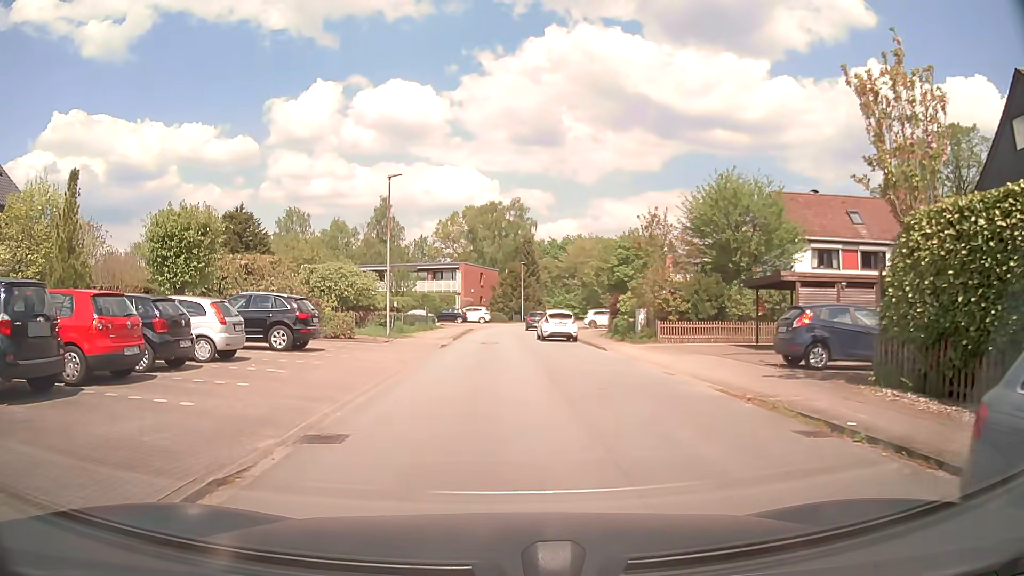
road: residential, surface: asphalt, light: Day
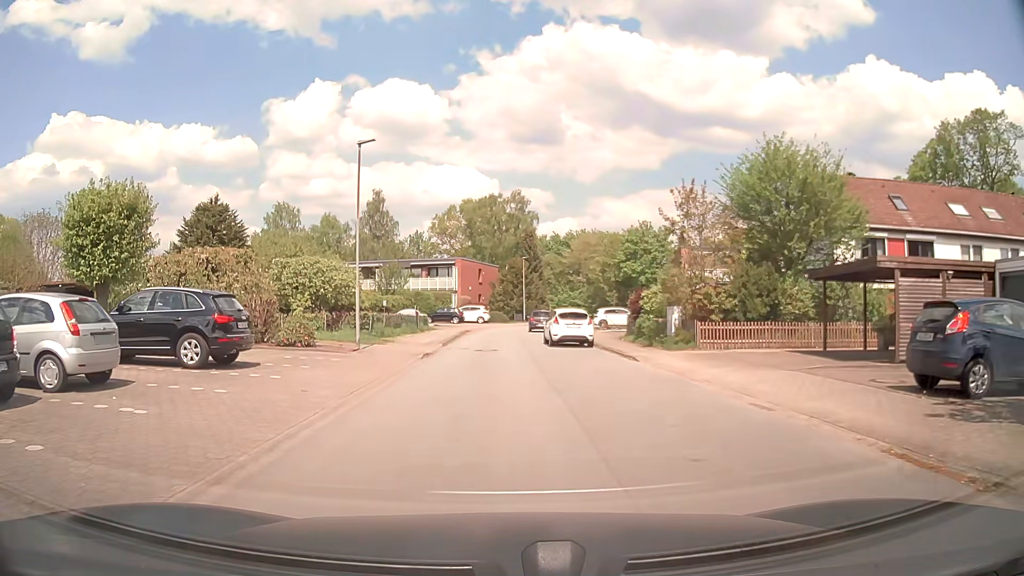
(-0.1, +5.7) m; 0°
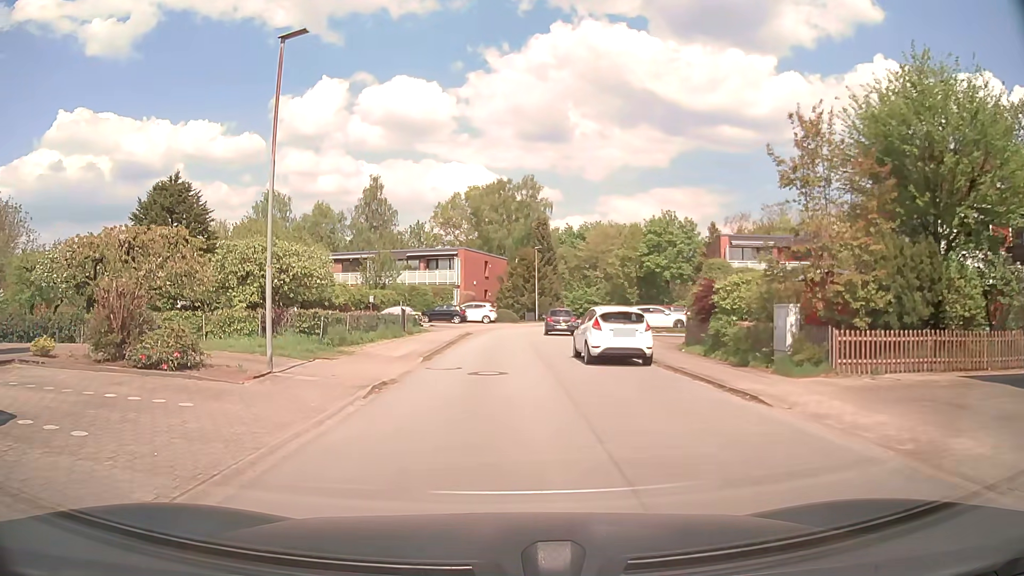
(-0.2, +9.0) m; -2°
